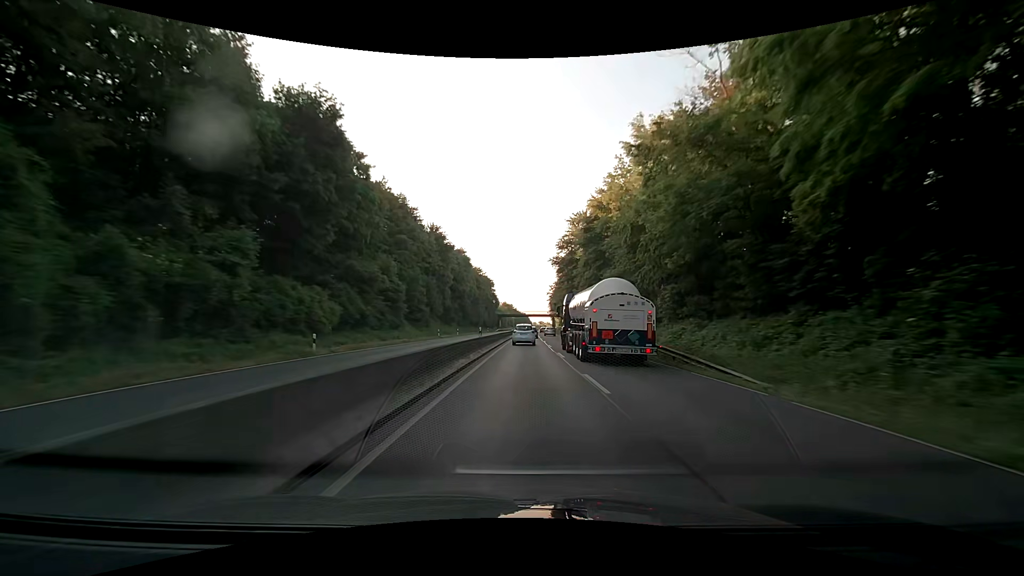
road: trunk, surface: asphalt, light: Day
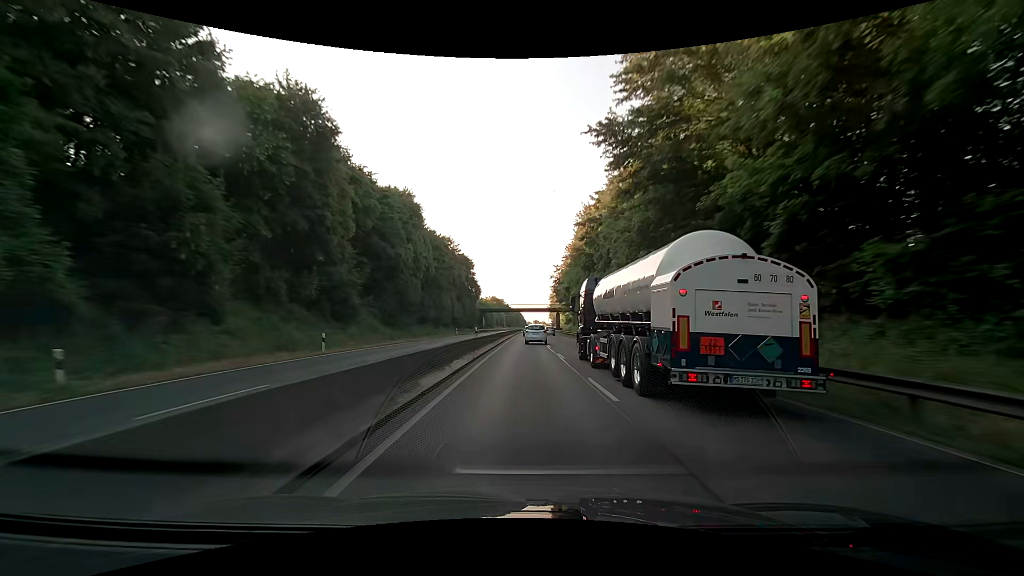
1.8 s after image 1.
(+0.3, +49.2) m; +1°
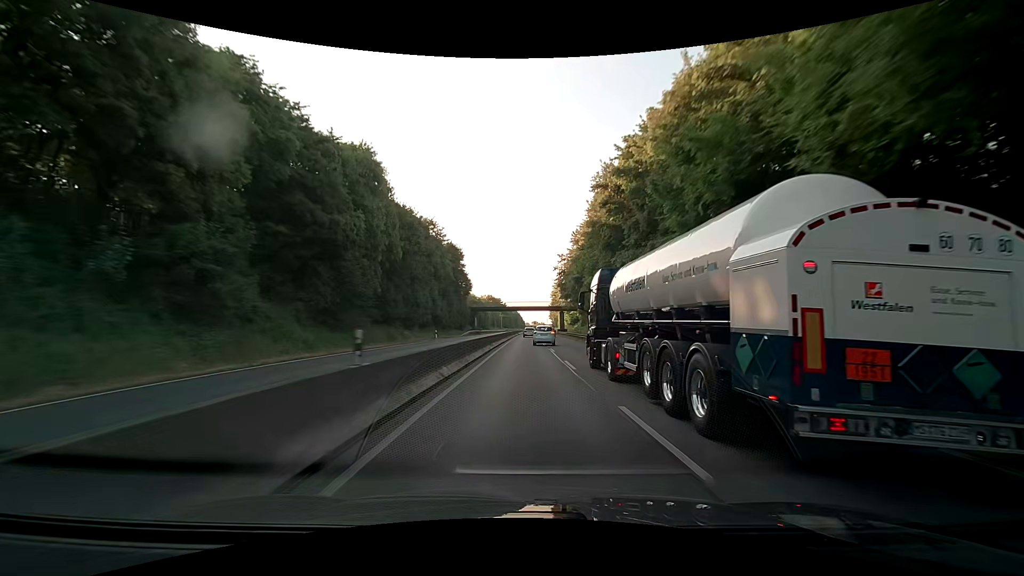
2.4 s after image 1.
(0.0, +16.9) m; 0°
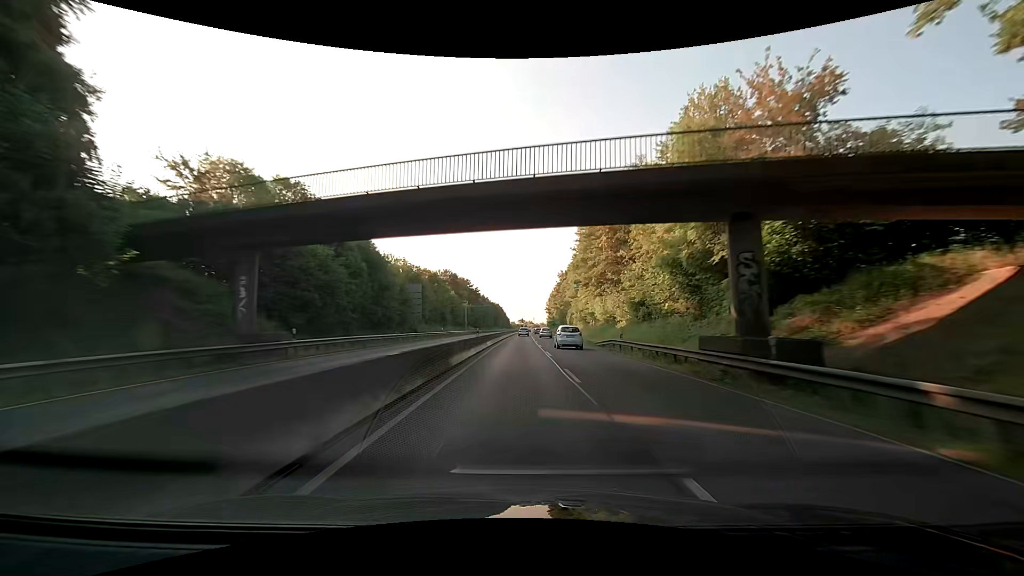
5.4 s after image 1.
(+1.0, +88.5) m; +1°
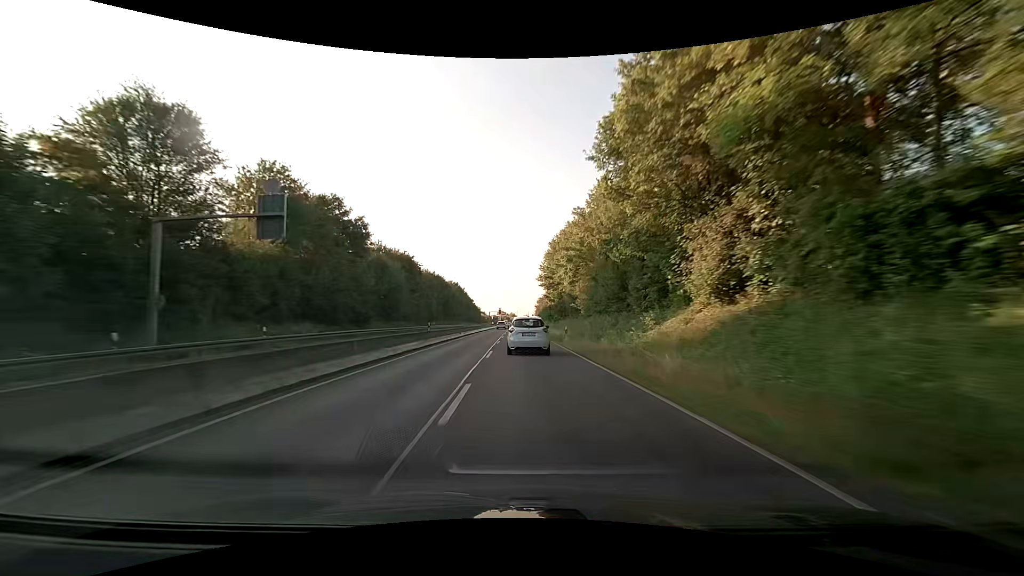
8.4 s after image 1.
(+2.7, +89.6) m; +2°
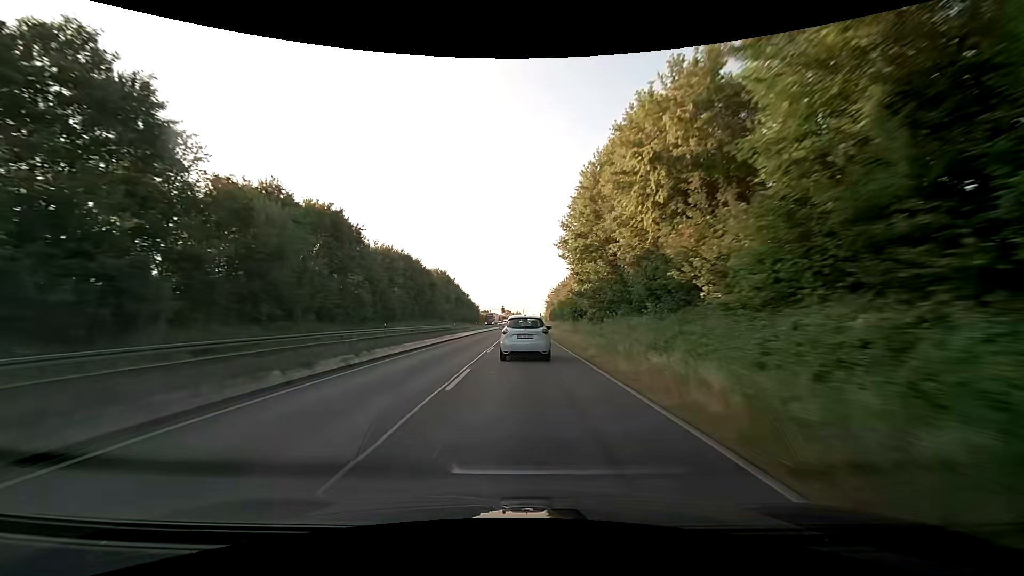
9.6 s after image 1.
(-0.2, +32.5) m; -1°
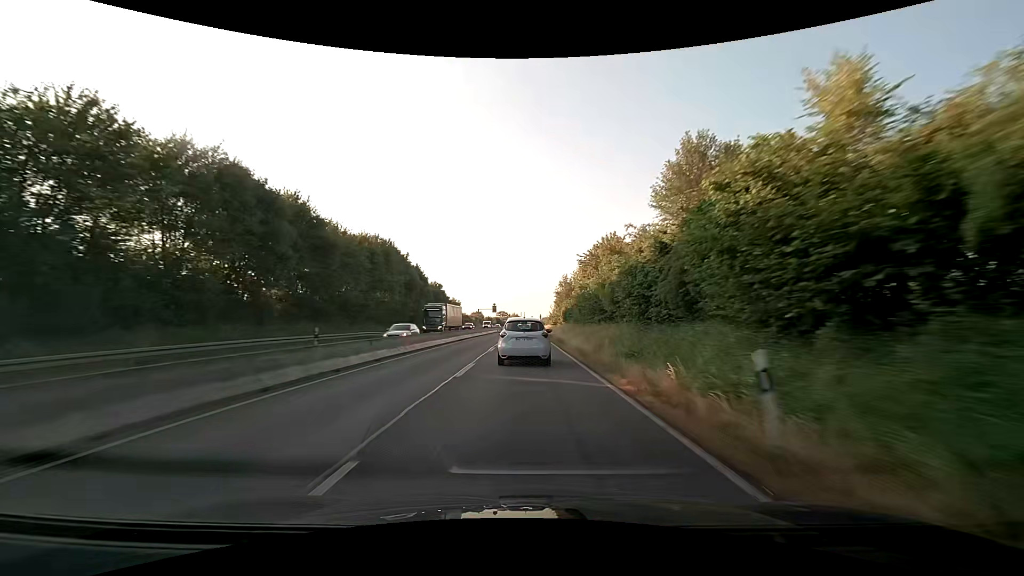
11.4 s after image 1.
(+0.2, +44.5) m; 0°
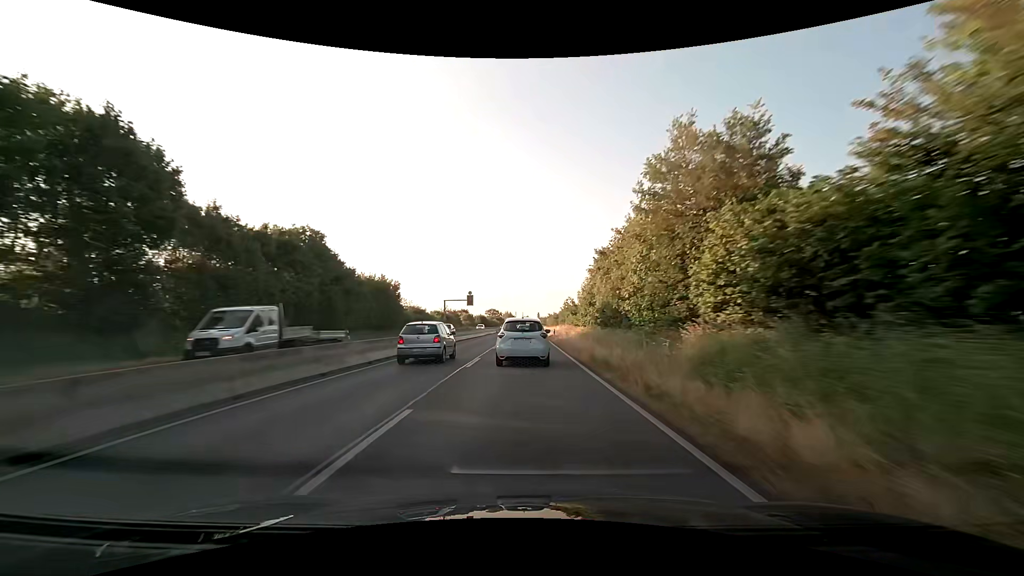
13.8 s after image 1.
(+0.5, +57.1) m; +1°
(0, +10) (0, +20) (0, +30) (0, +40) (0, +50) (0, +60) (0, +70) (0, +80) (+1, +90) (+1, +100) m
